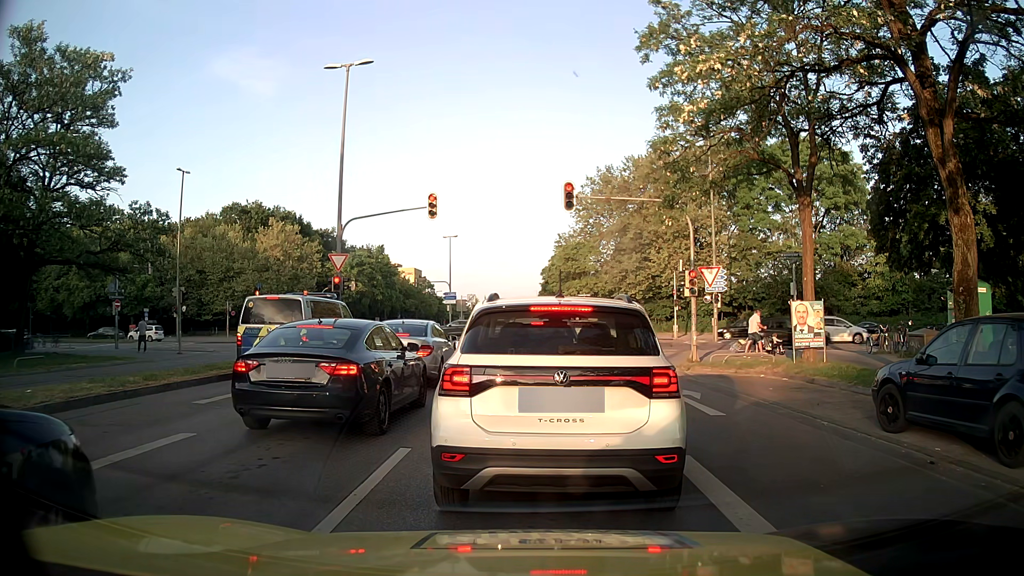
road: secondary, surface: asphalt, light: Day
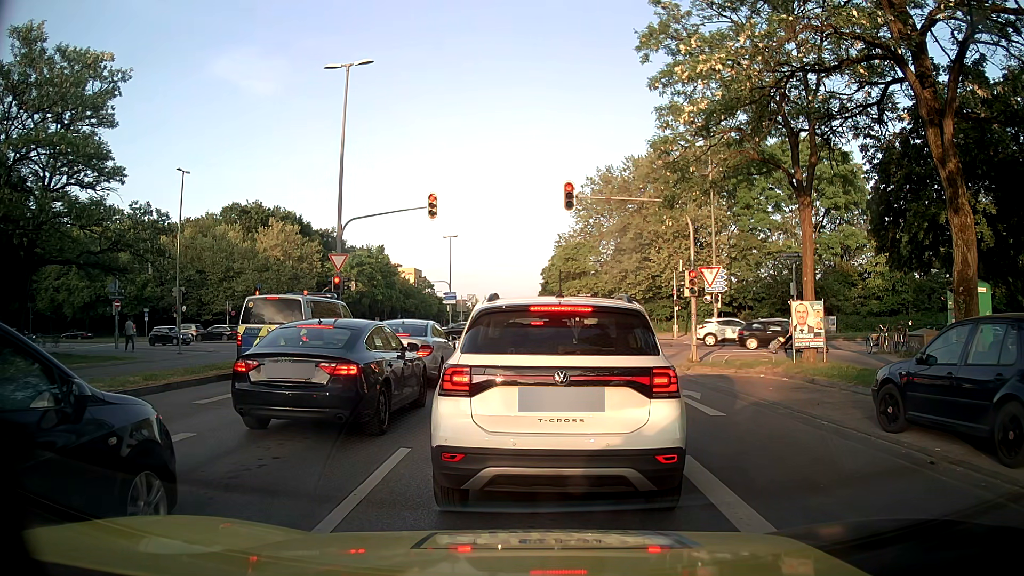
(0.0, 0.0) m; 0°
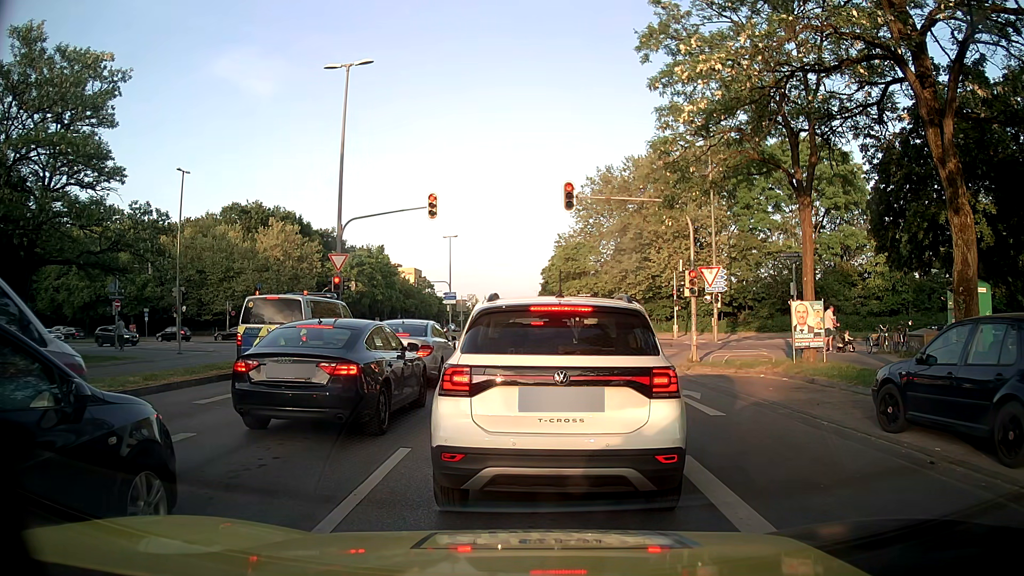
(0.0, 0.0) m; 0°
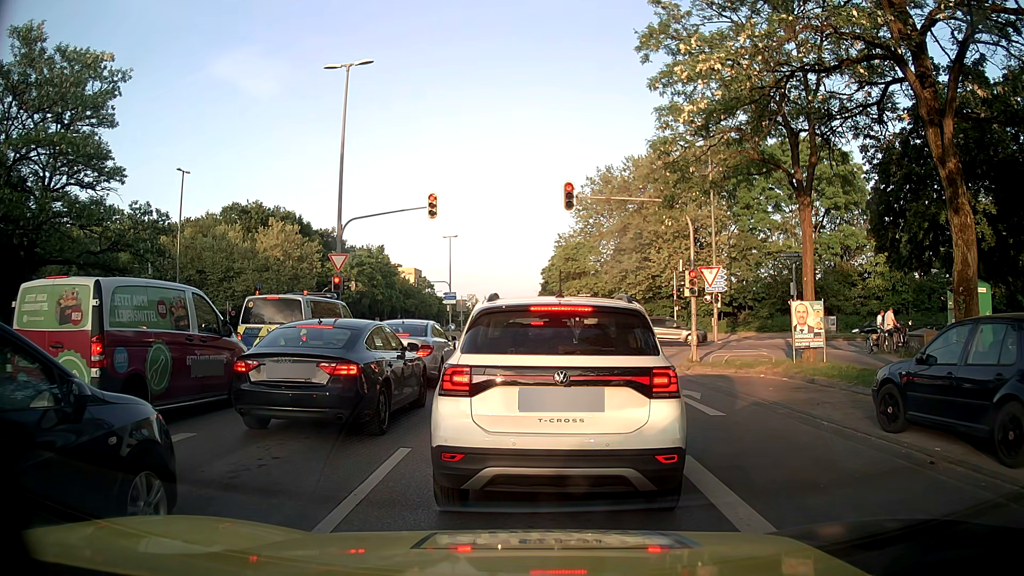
(0.0, 0.0) m; 0°
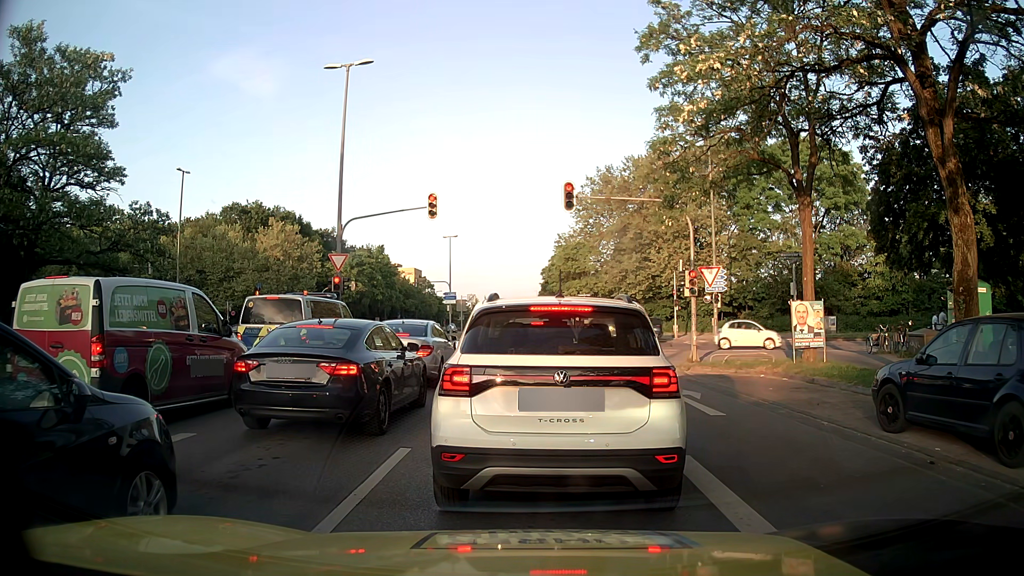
(0.0, 0.0) m; 0°
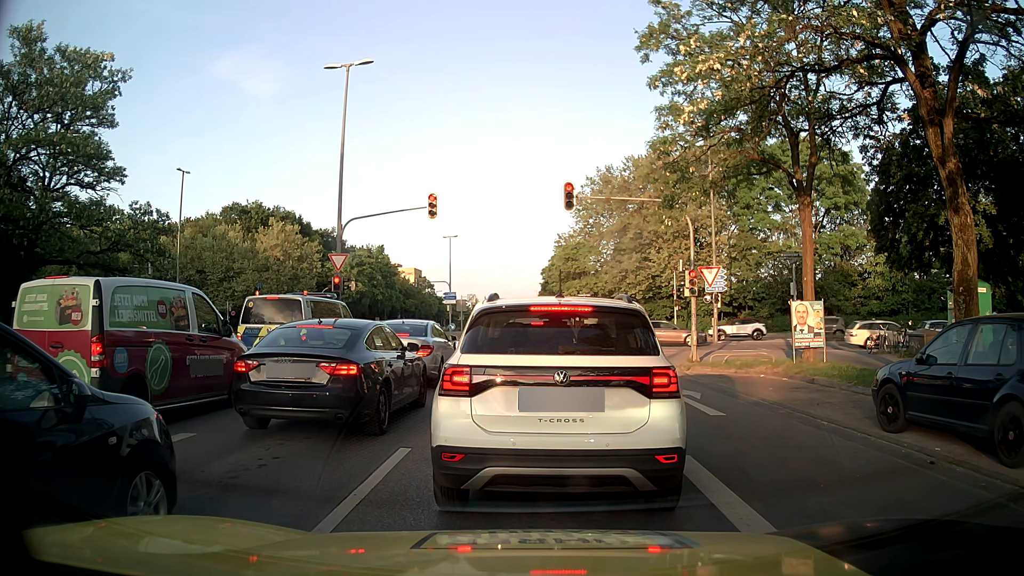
(0.0, 0.0) m; 0°
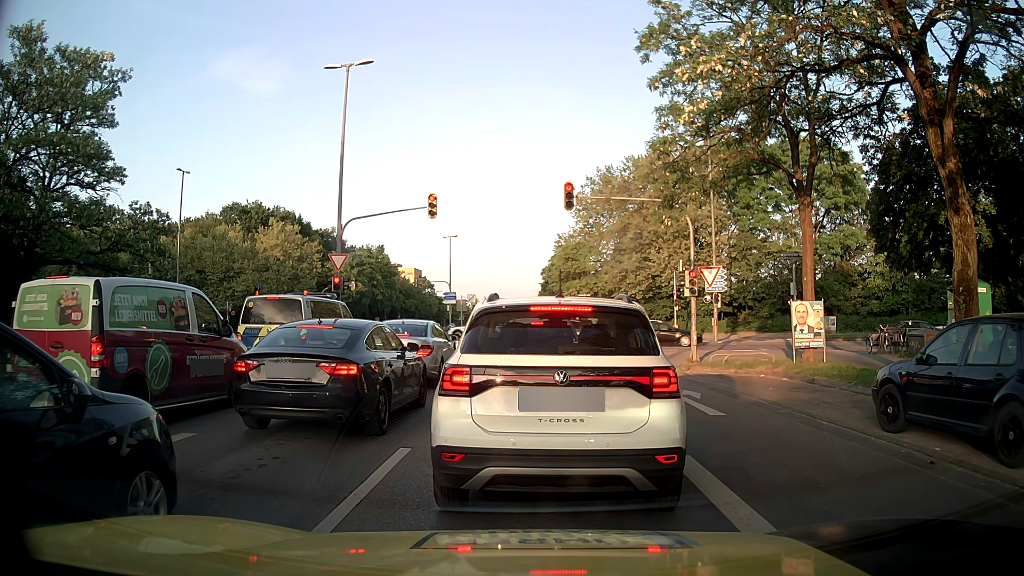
(0.0, 0.0) m; 0°
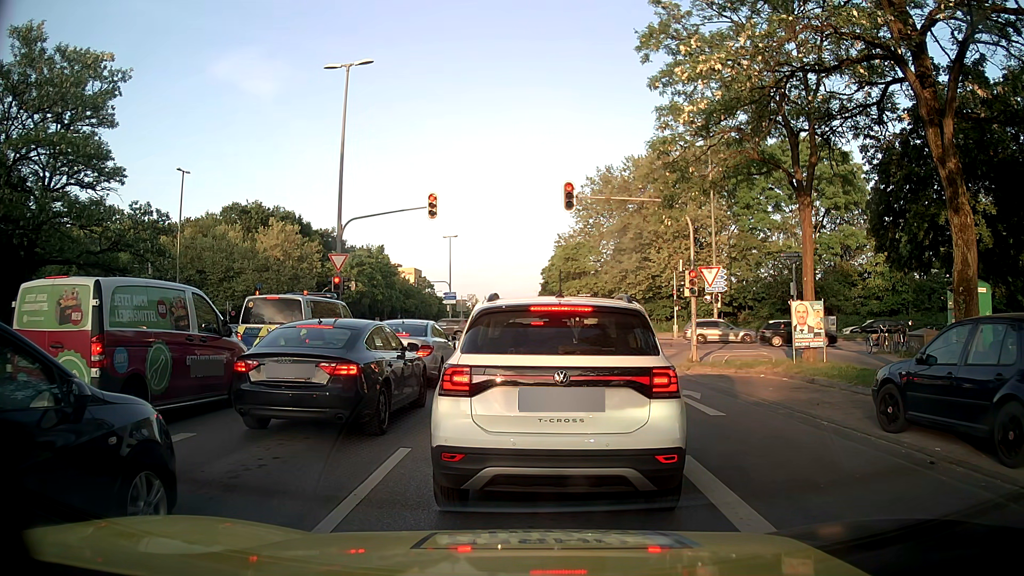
(0.0, 0.0) m; 0°
(+1, +10) (+1, +20) (+2, +30) (+3, +40) (+3, +50) (+4, +60) (+5, +70) (+5, +80) (+5, +90) (+6, +100) m
